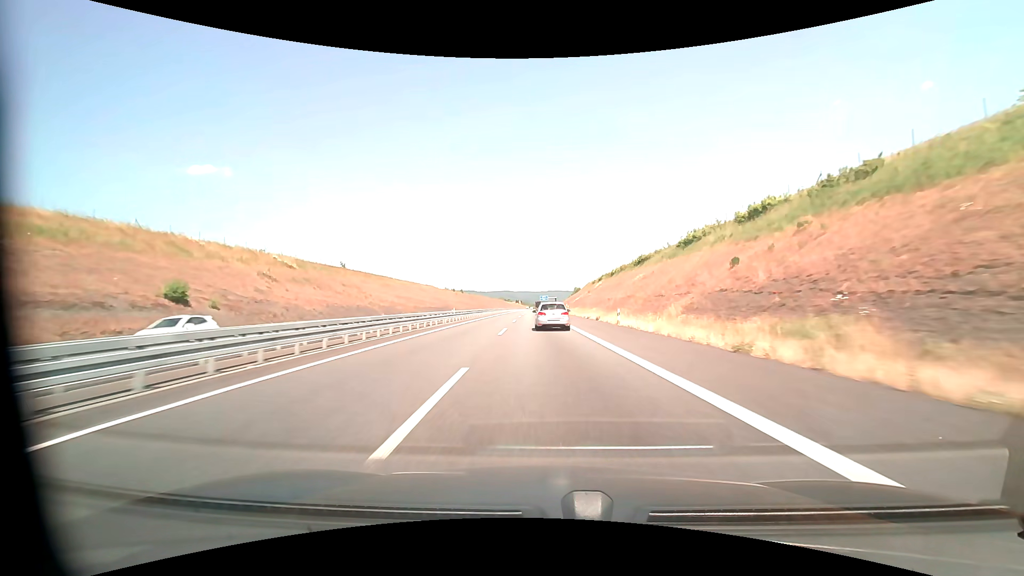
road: motorway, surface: asphalt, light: Day
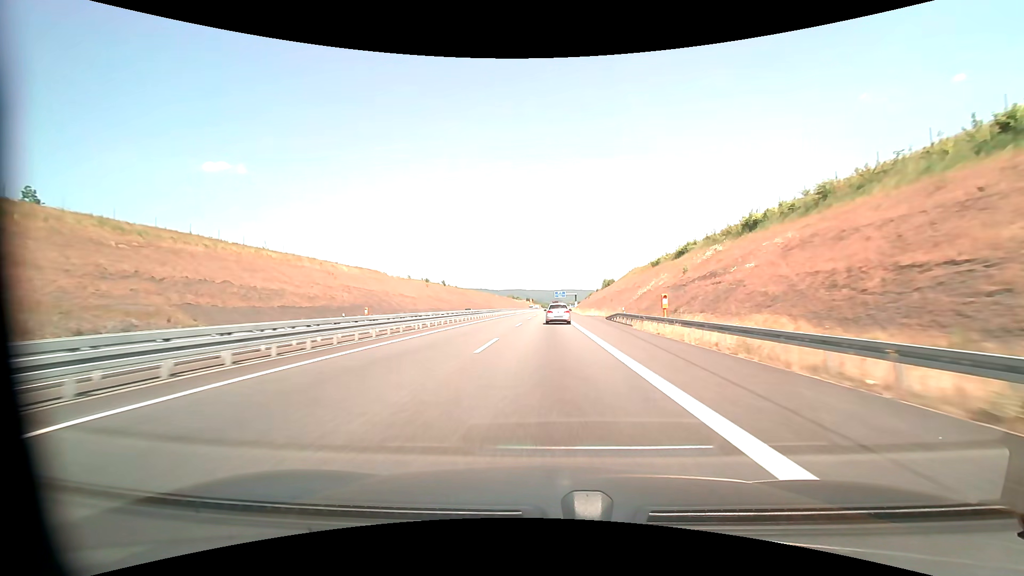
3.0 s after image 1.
(-1.8, +81.1) m; -2°
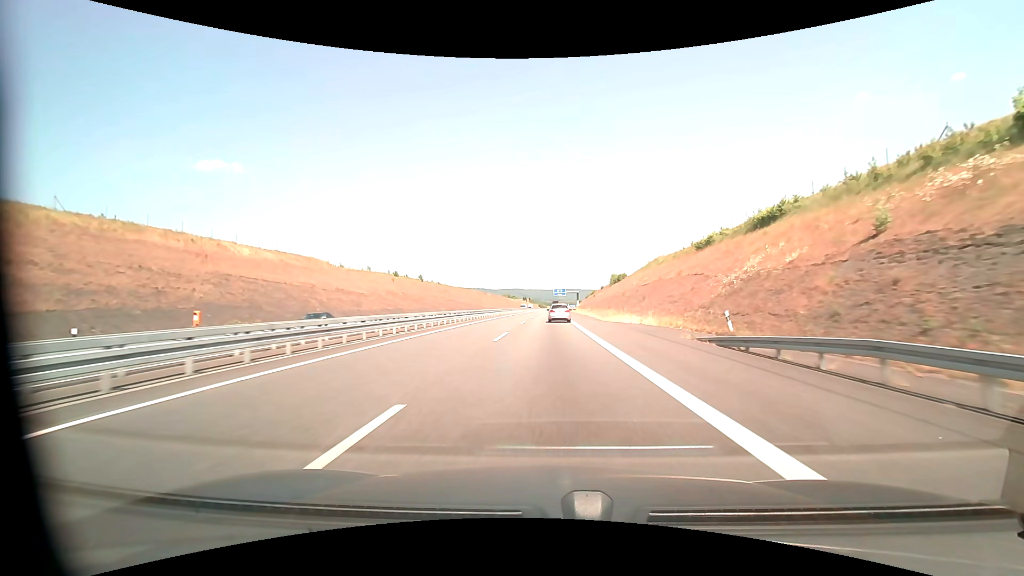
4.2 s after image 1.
(+0.1, +31.5) m; 0°
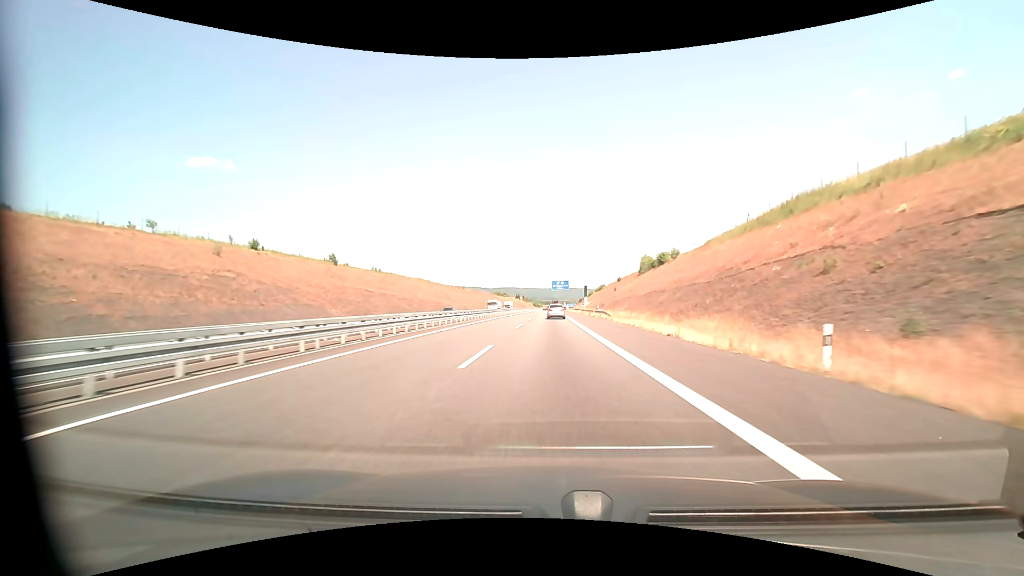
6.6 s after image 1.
(+0.3, +62.6) m; +1°
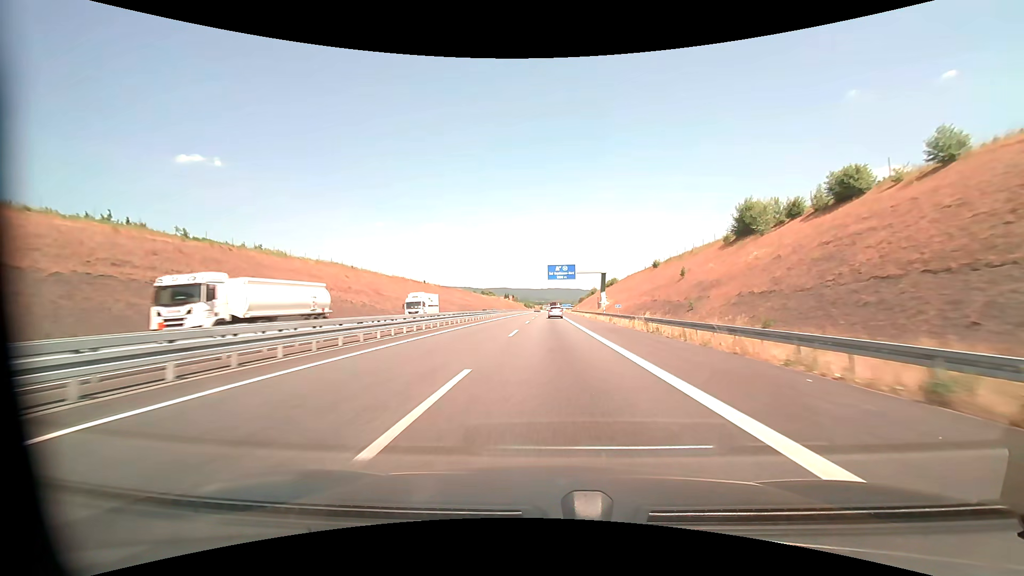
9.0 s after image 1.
(+0.2, +60.4) m; +1°
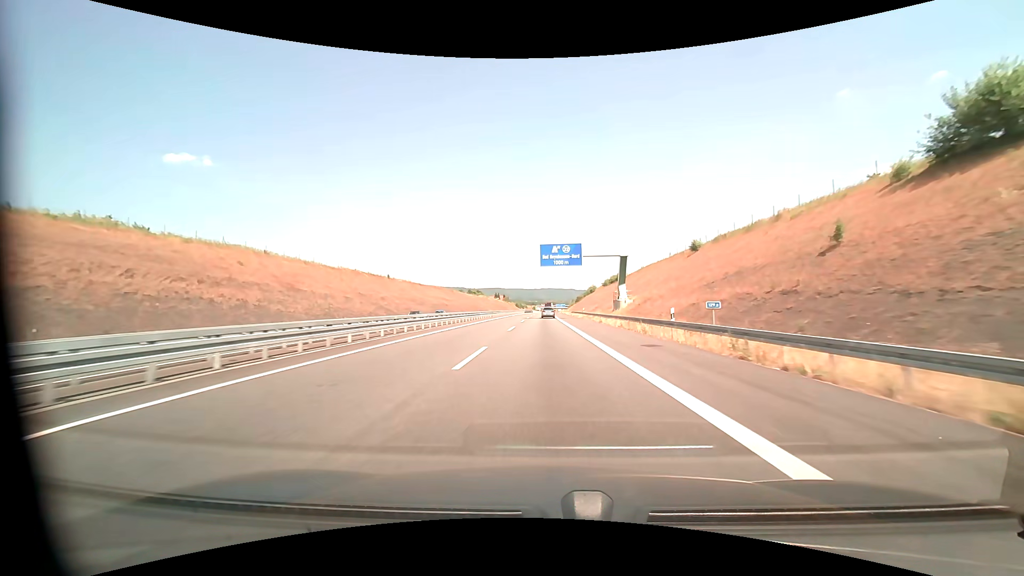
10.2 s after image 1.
(+0.2, +30.2) m; +1°
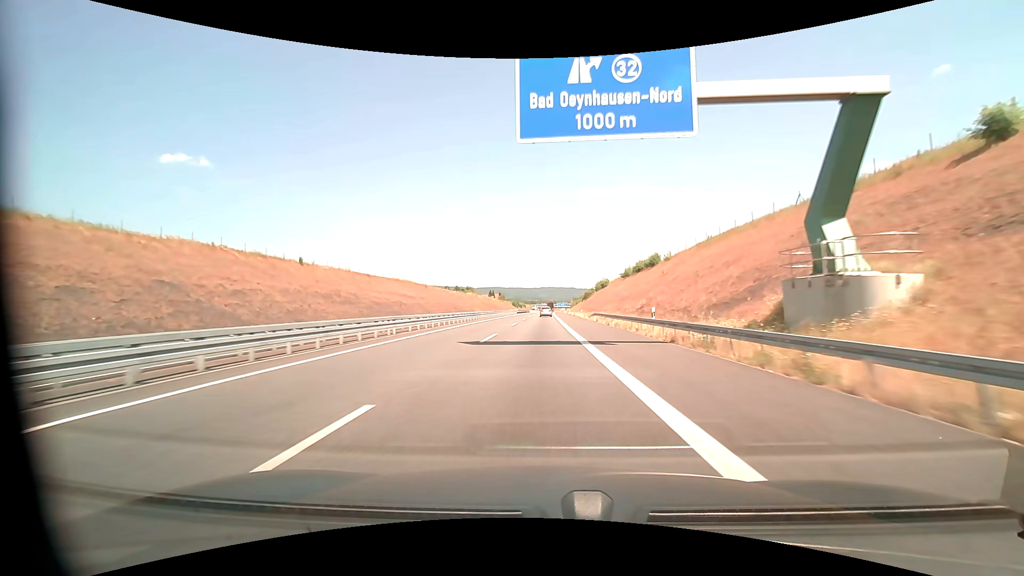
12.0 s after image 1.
(+0.1, +46.2) m; 0°
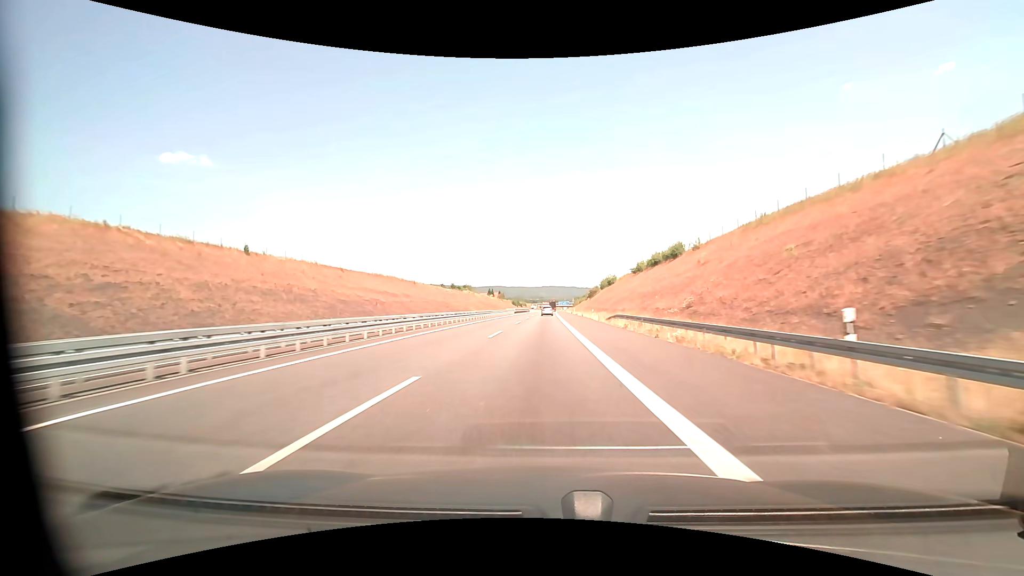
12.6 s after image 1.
(0.0, +15.6) m; 0°
(0, +10) (0, +20) (0, +30) (0, +40) (0, +50) (0, +60) (0, +70) (0, +80) (0, +90) (0, +100) m
